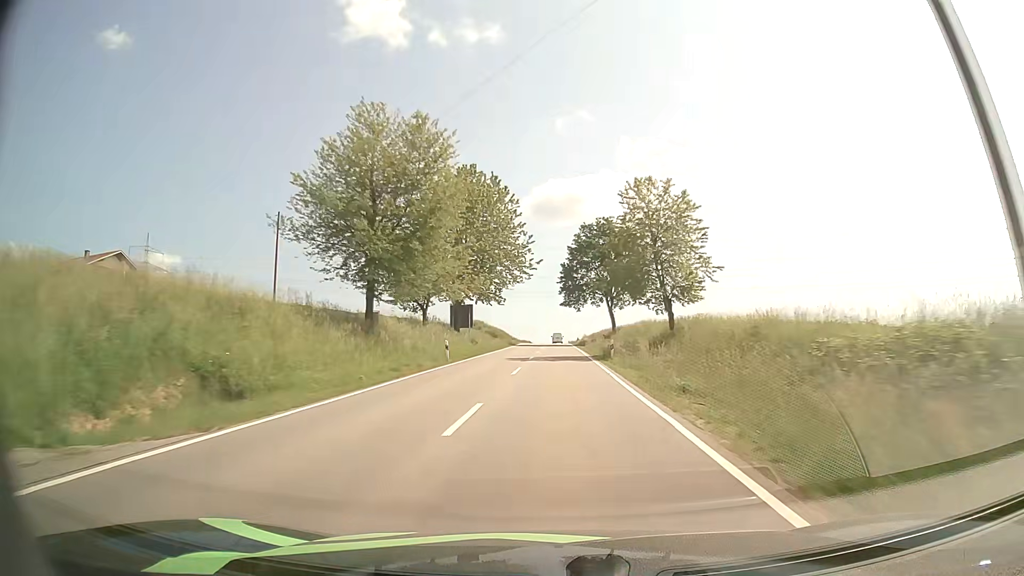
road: tertiary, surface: asphalt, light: Day
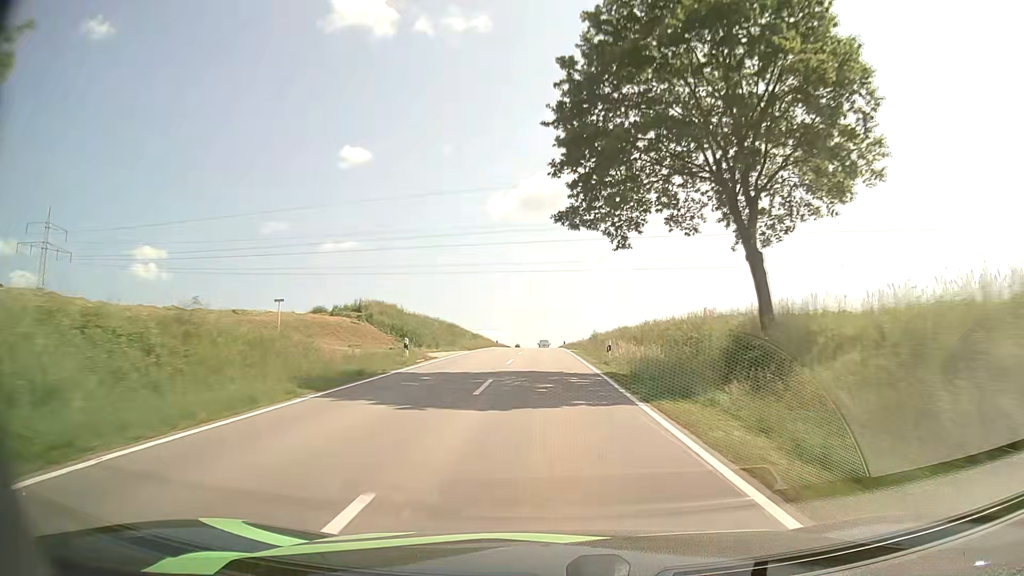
(+0.8, +57.3) m; +1°
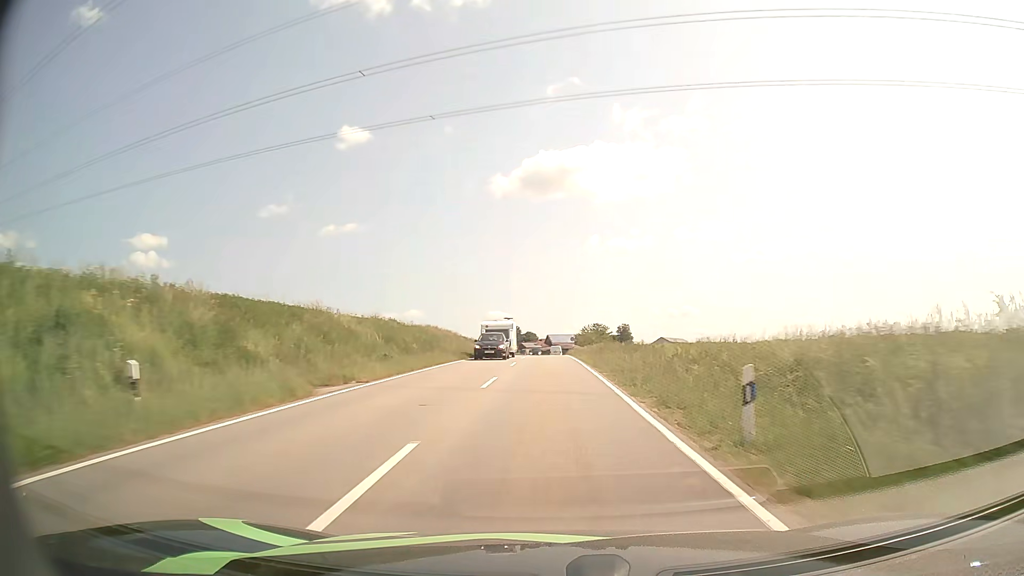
(-0.7, +71.5) m; -1°
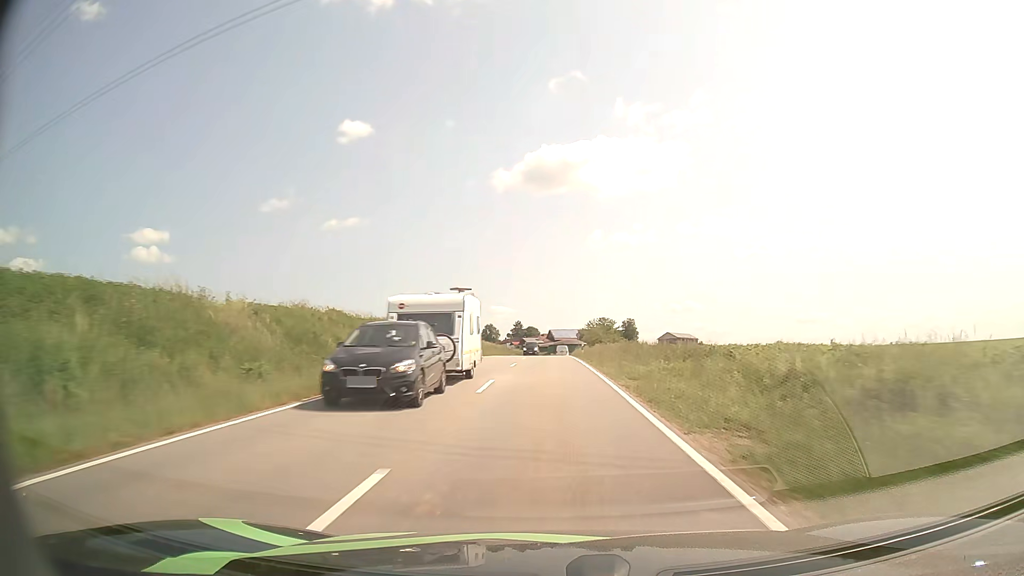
(0.0, +14.1) m; 0°
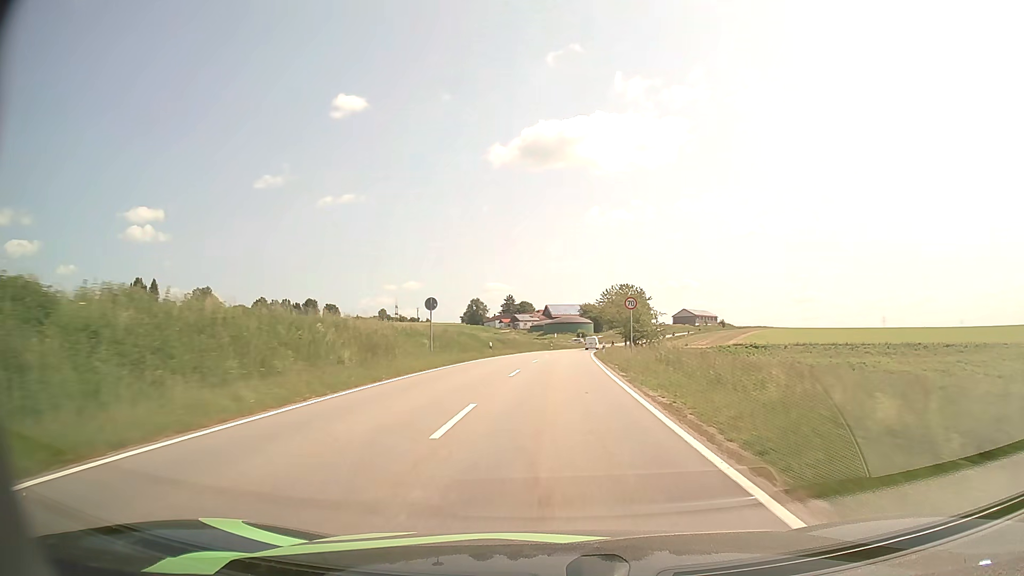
(-0.1, +56.6) m; 0°
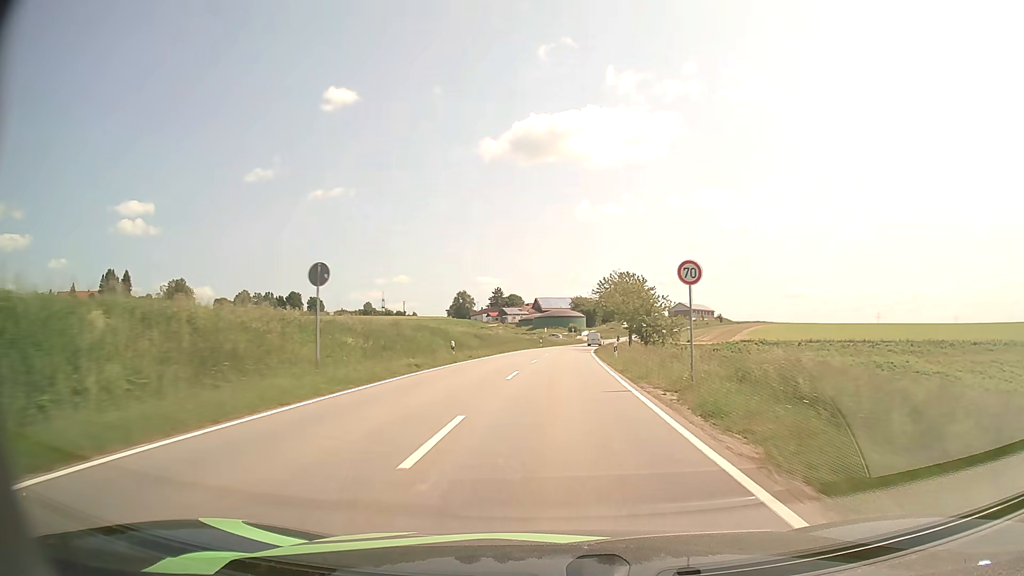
(+0.1, +14.3) m; +1°
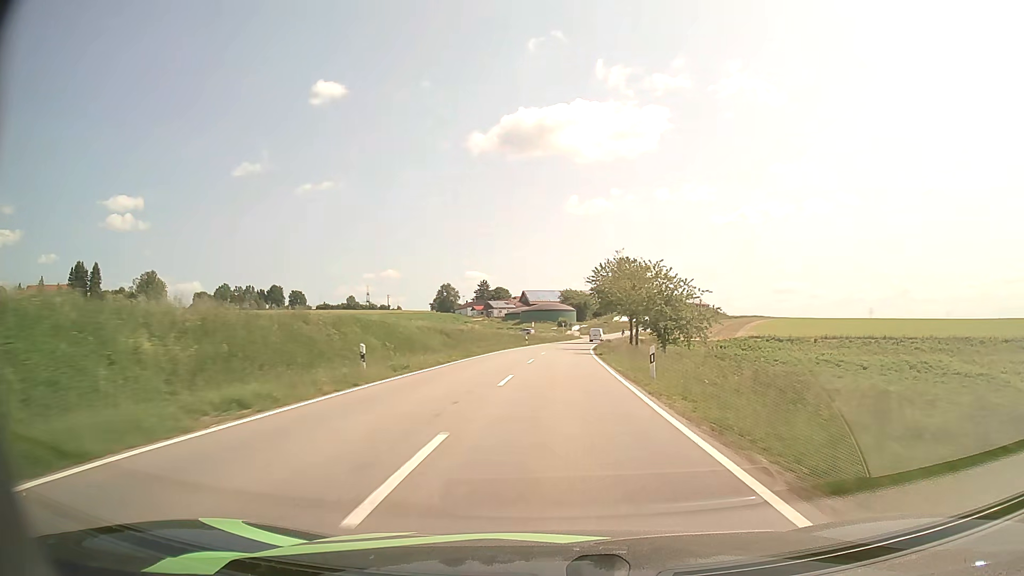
(+0.1, +14.3) m; +1°
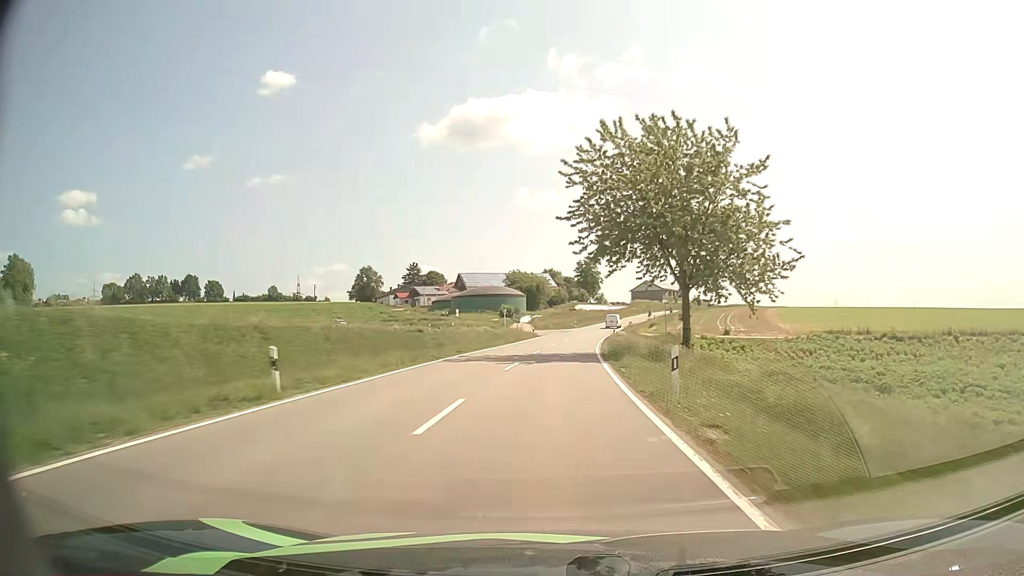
(+2.2, +58.0) m; +4°
(0, +10) (0, +20) (+1, +30) (+1, +40) (+2, +50) (+4, +60) (+5, +70) (+6, +80) (+8, +90) (+10, +99) m
